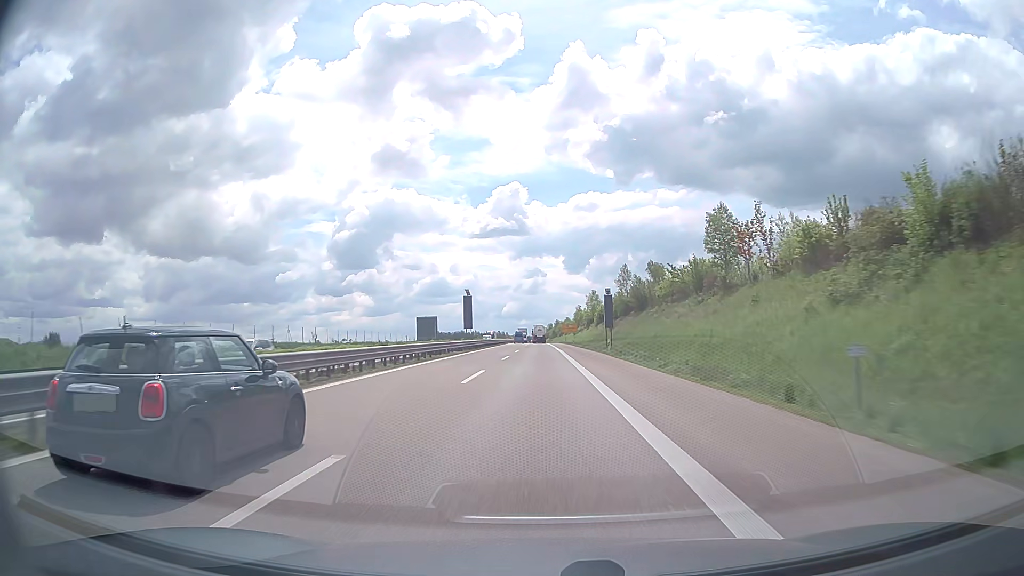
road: trunk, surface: asphalt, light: Day
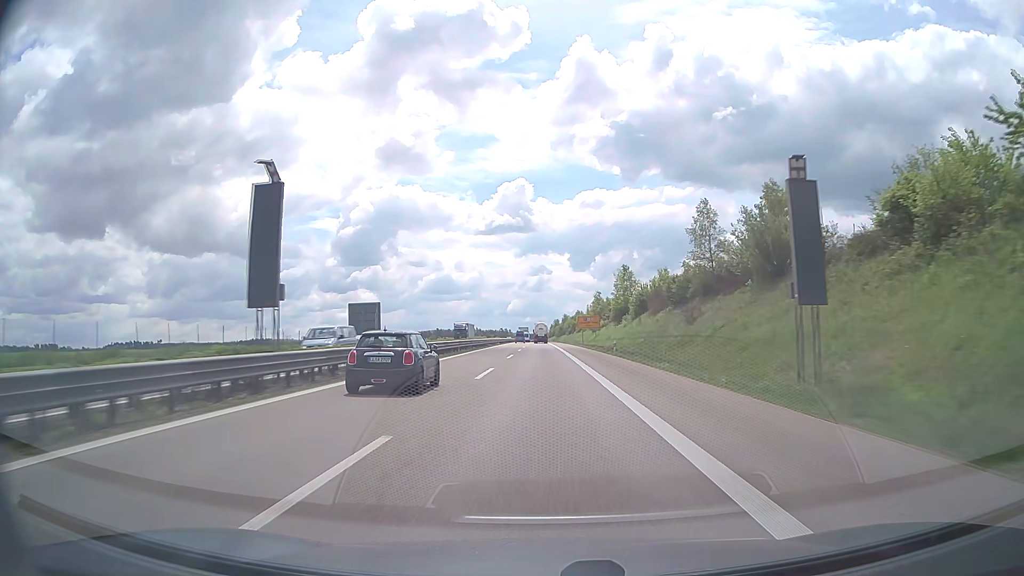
(-0.3, +52.3) m; -1°
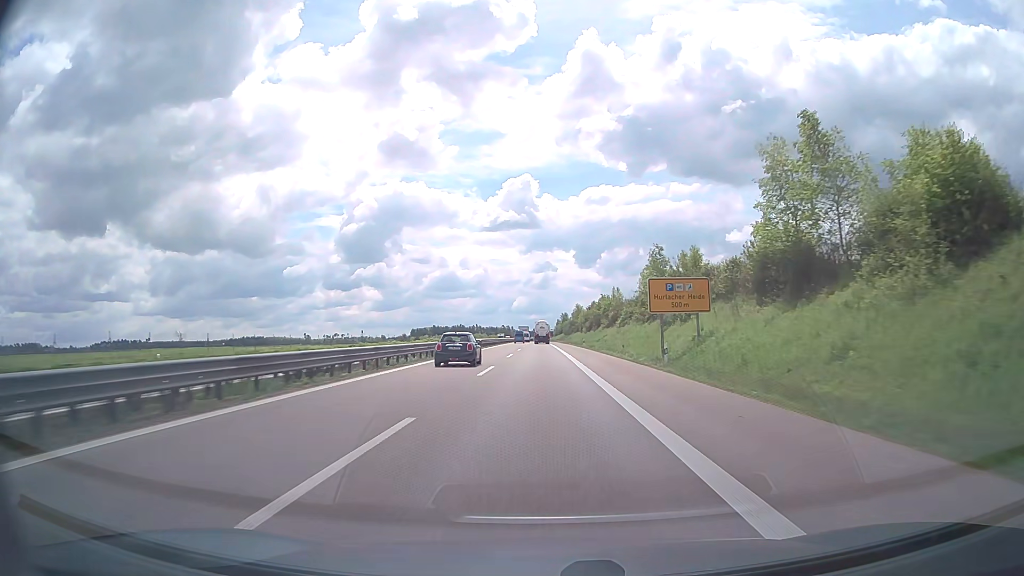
(-0.2, +70.0) m; 0°
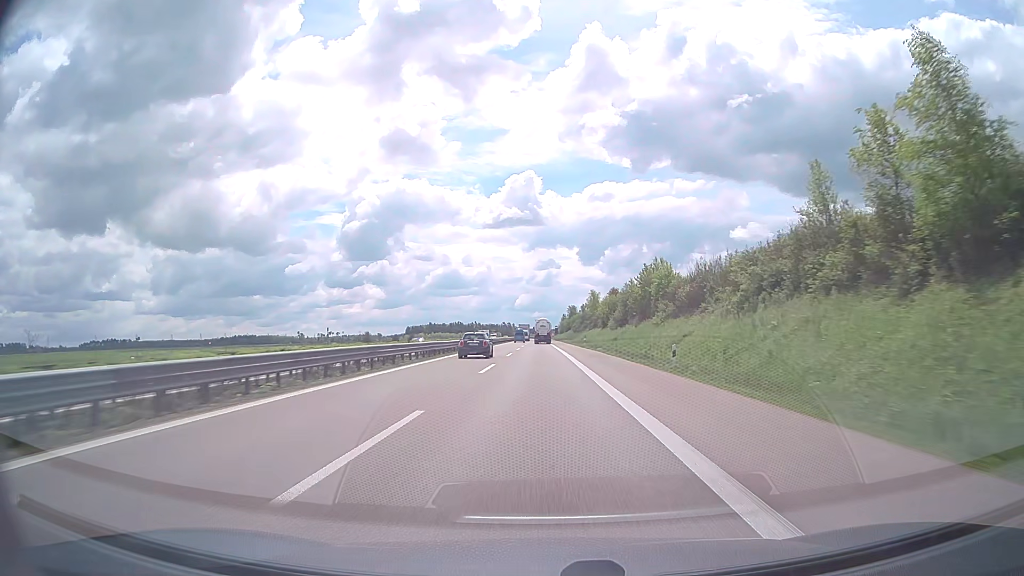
(-0.2, +52.6) m; 0°
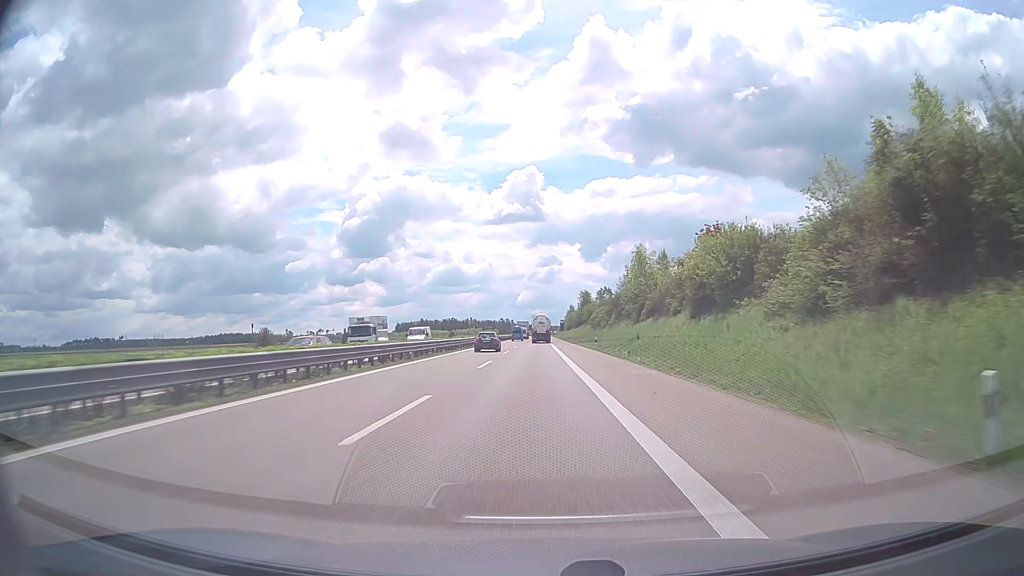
(-0.1, +68.7) m; 0°
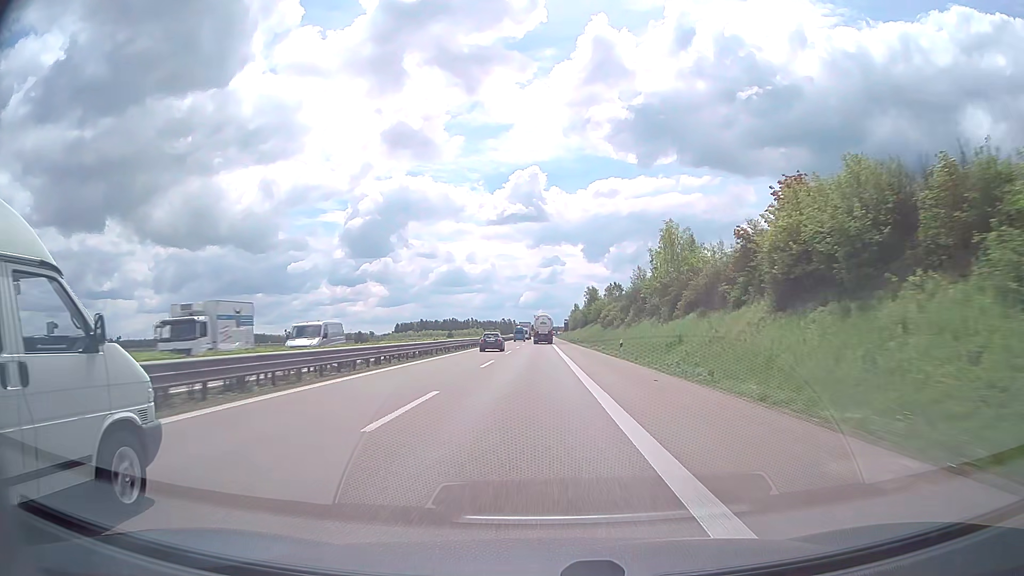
(-0.1, +16.8) m; 0°
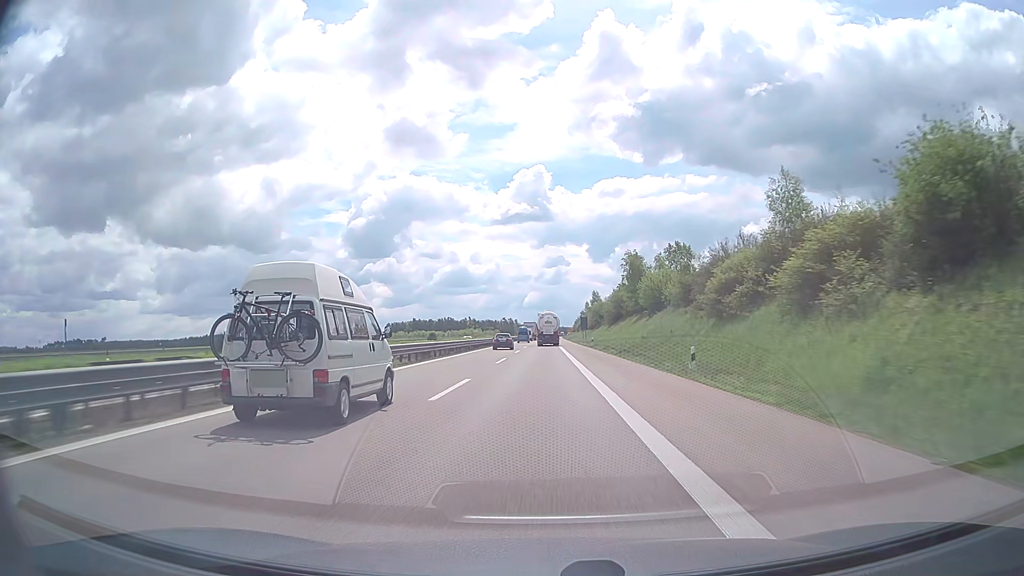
(-0.3, +67.5) m; 0°
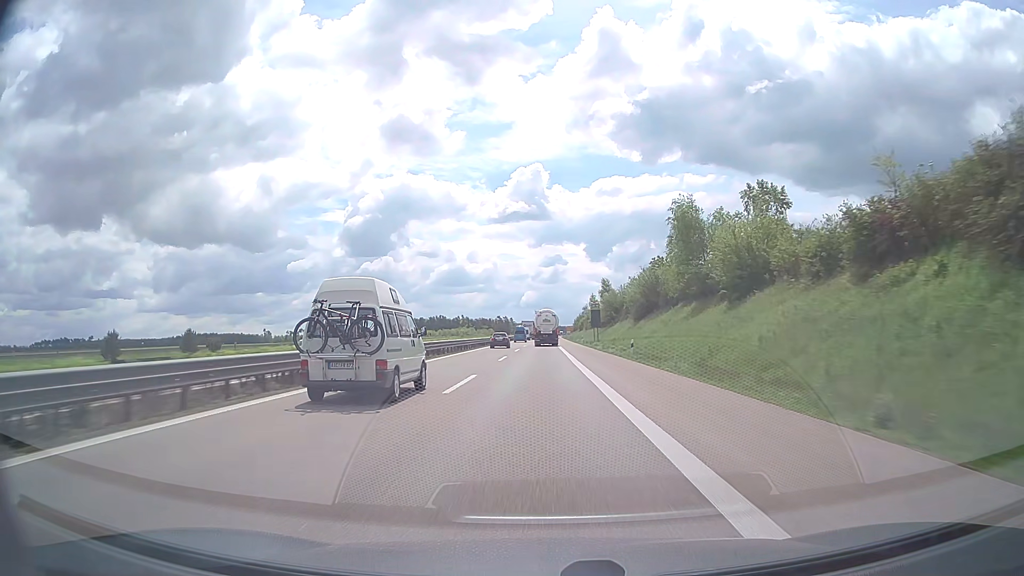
(0.0, +34.1) m; 0°
(0, +10) (0, +20) (0, +30) (0, +40) (0, +50) (0, +60) (0, +70) (0, +80) (0, +90) (0, +100) m
